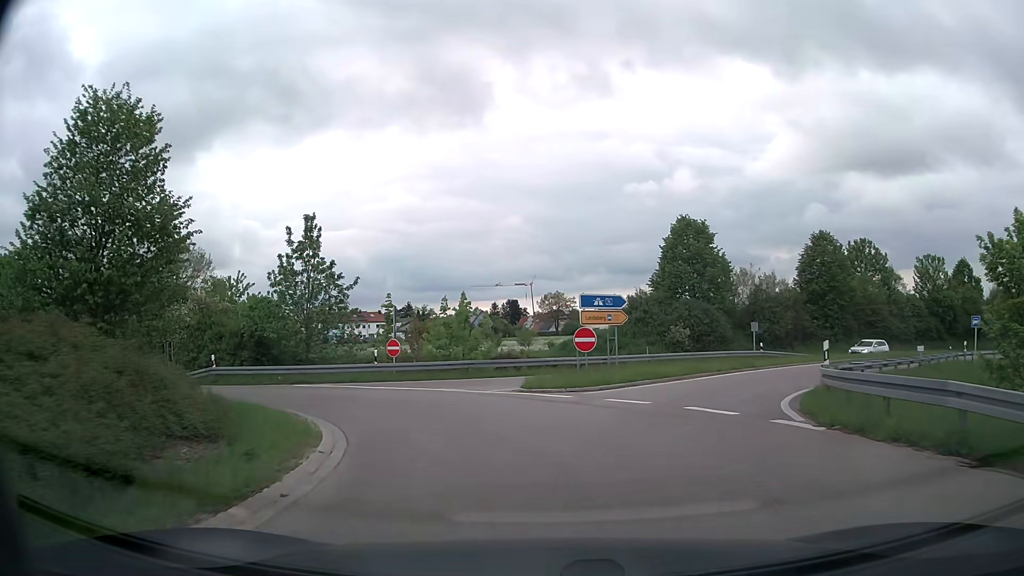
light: Day
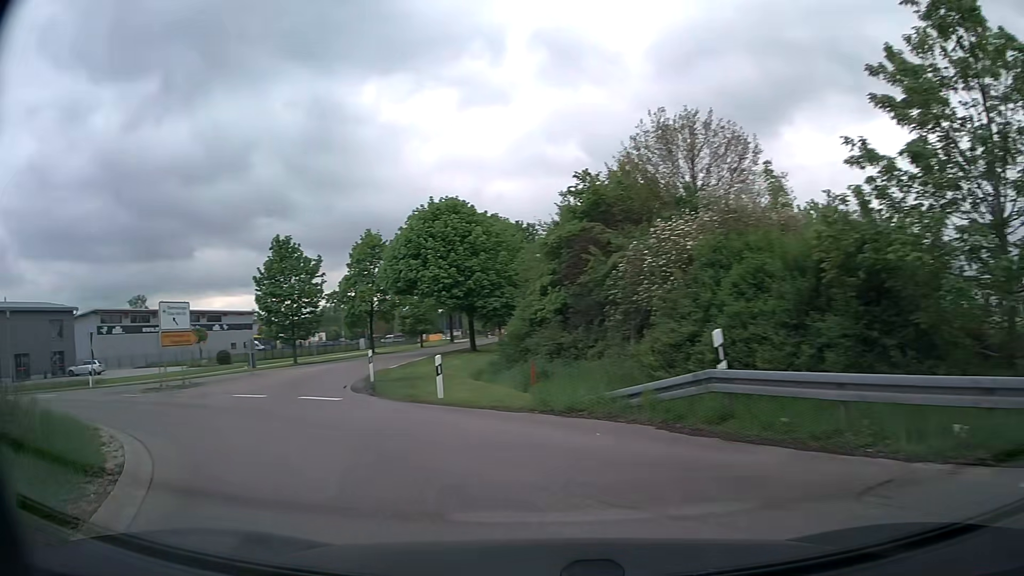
(-7.4, +20.9) m; -51°
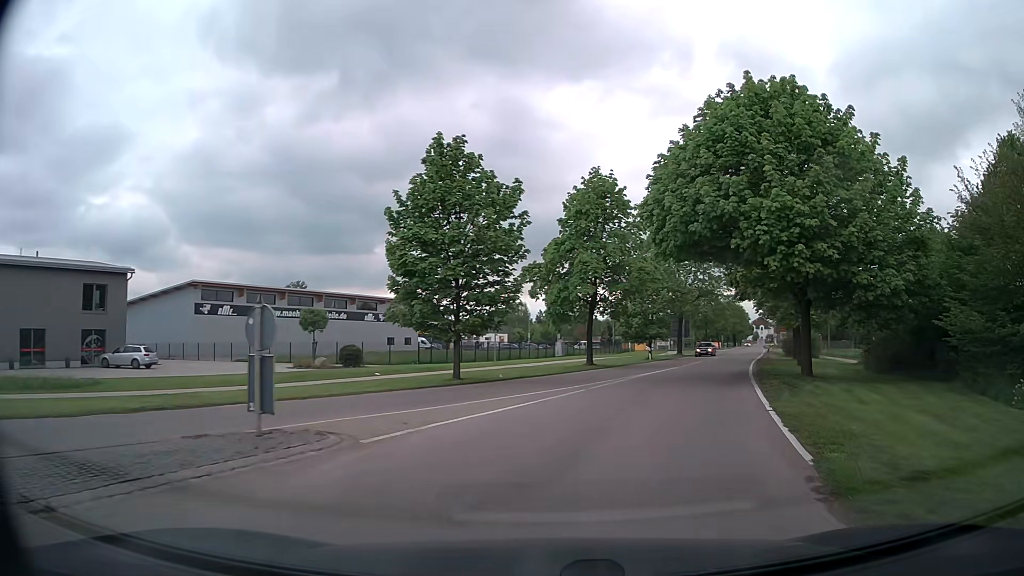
(-8.2, +22.6) m; -18°
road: tertiary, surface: asphalt
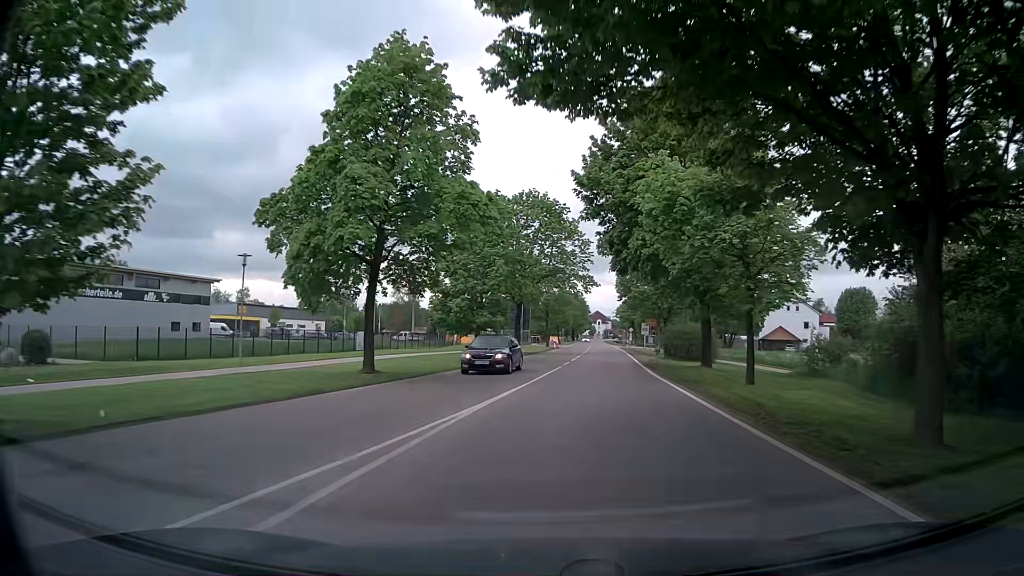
(+2.6, +17.3) m; +14°
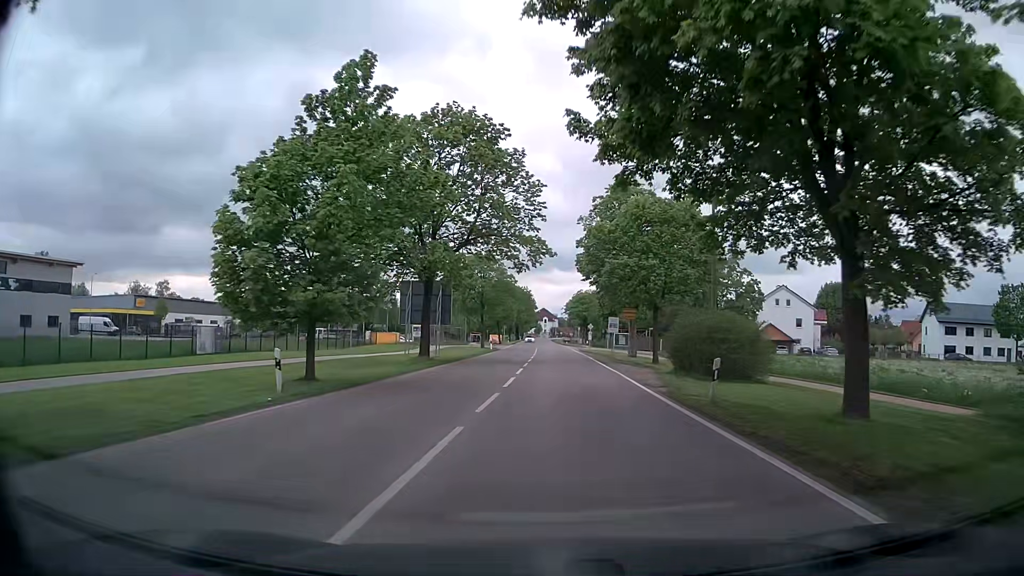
(+1.2, +20.4) m; +6°
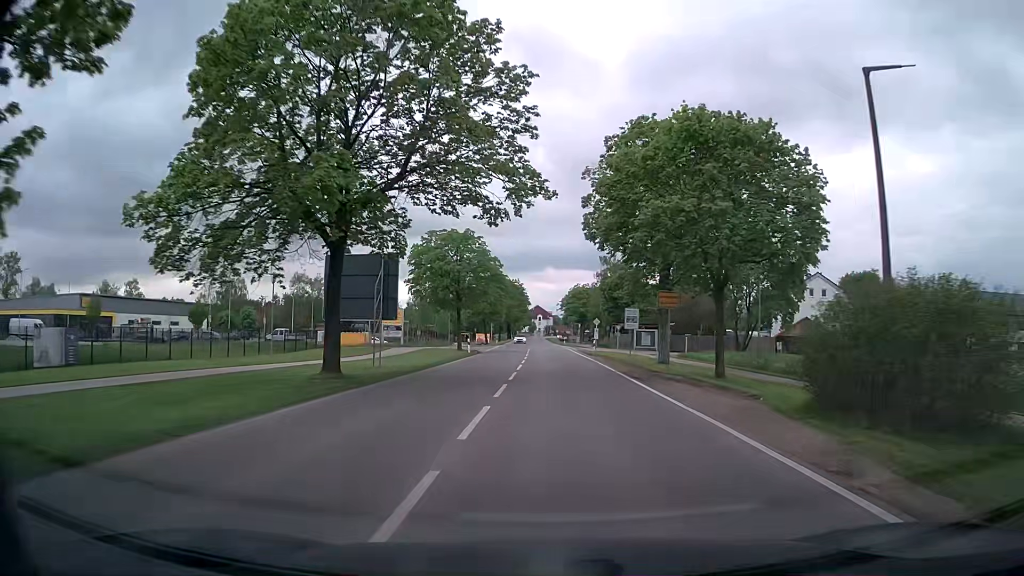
(-0.1, +15.1) m; 0°
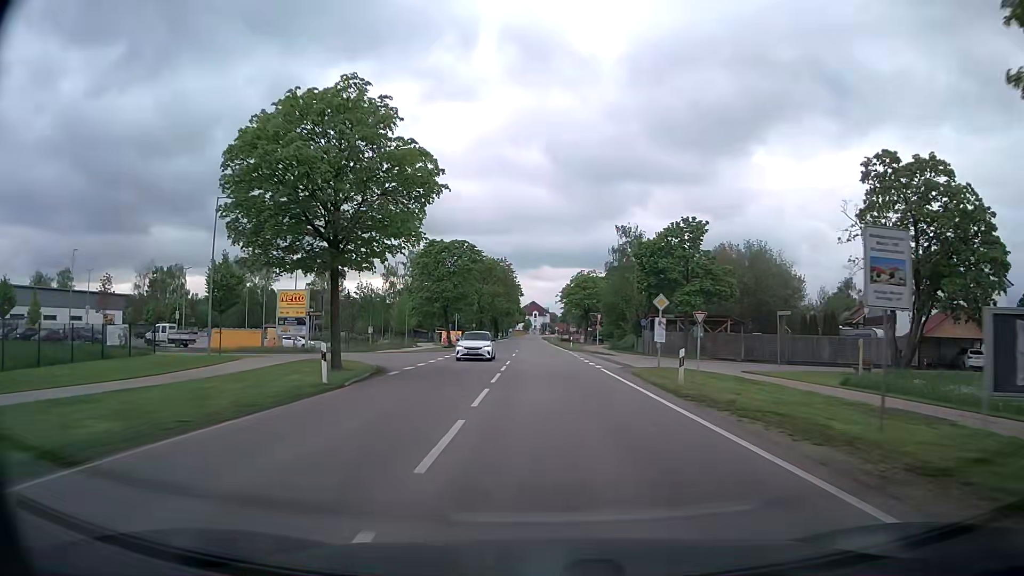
(+0.1, +32.0) m; 0°
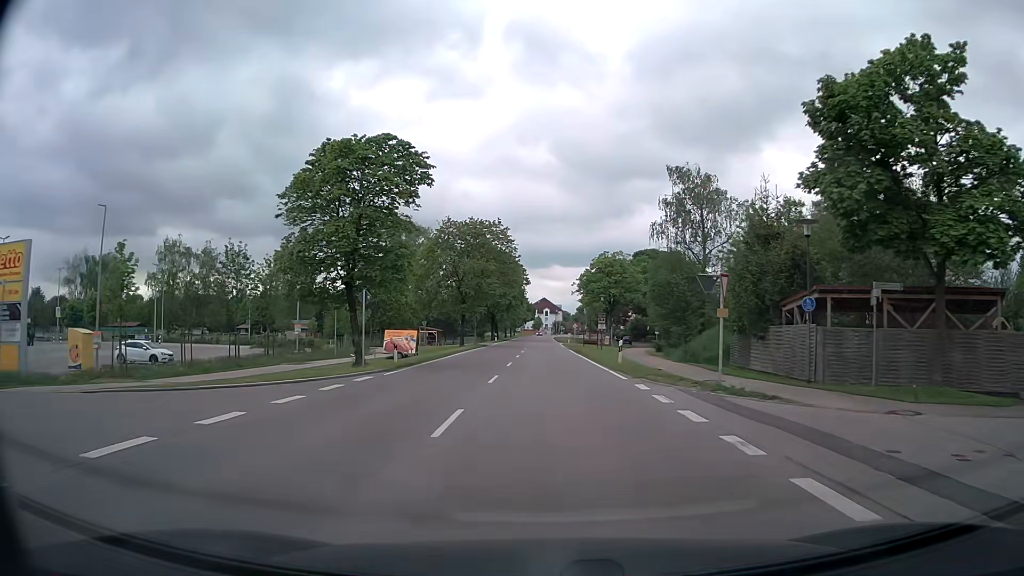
(-0.1, +30.7) m; -1°
(0, +10) (0, +20) (0, +30) (0, +40) (0, +50) (0, +60) (0, +70) (0, +80) (0, +90) (0, +100) m
